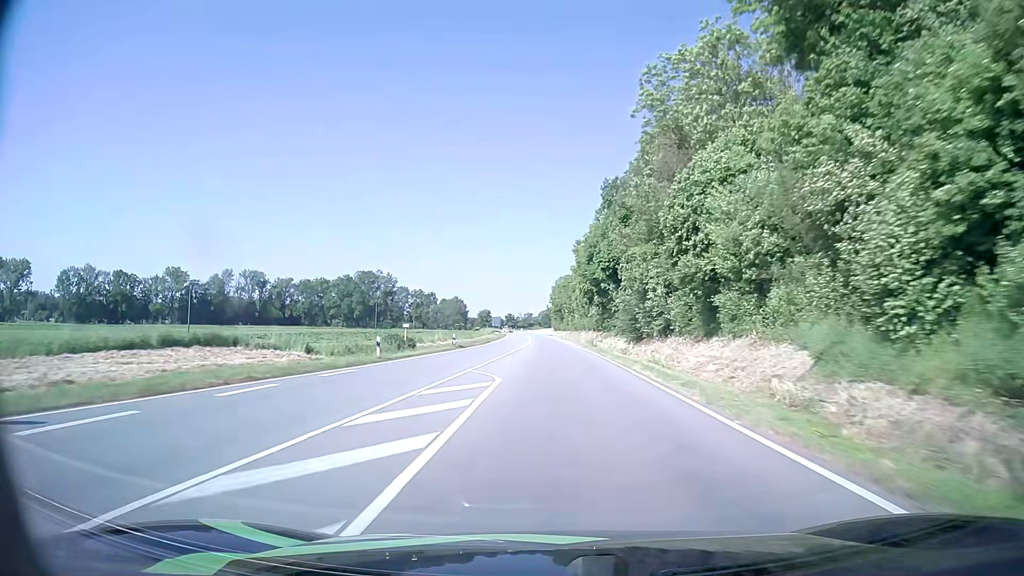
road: primary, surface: asphalt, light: Day
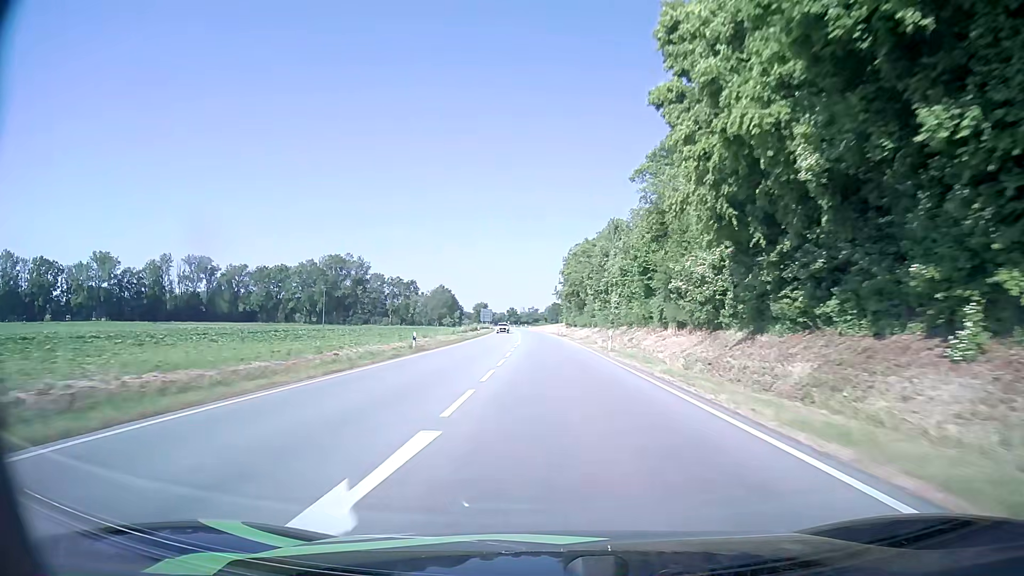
(-0.3, +63.9) m; -1°
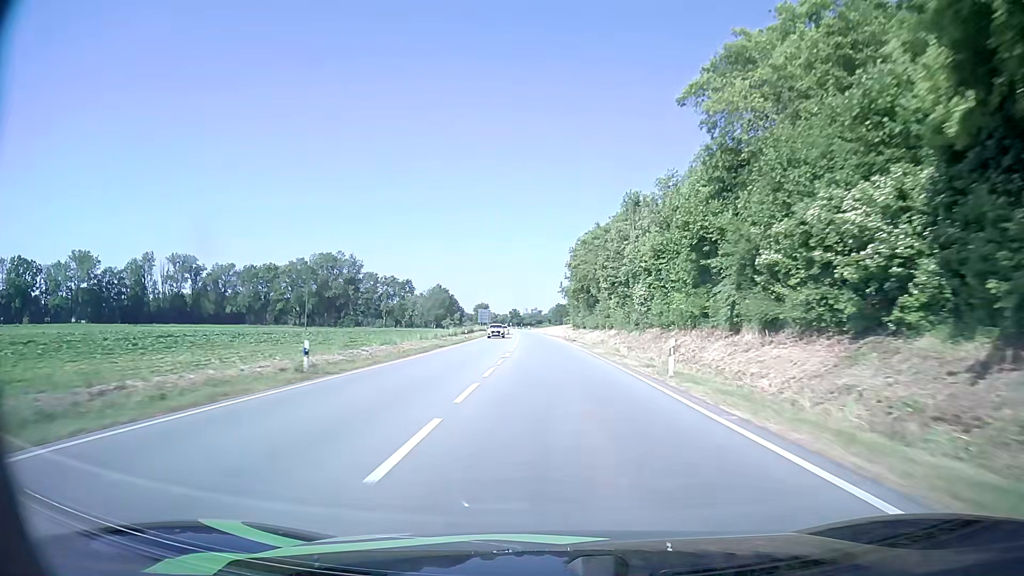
(0.0, +16.2) m; 0°
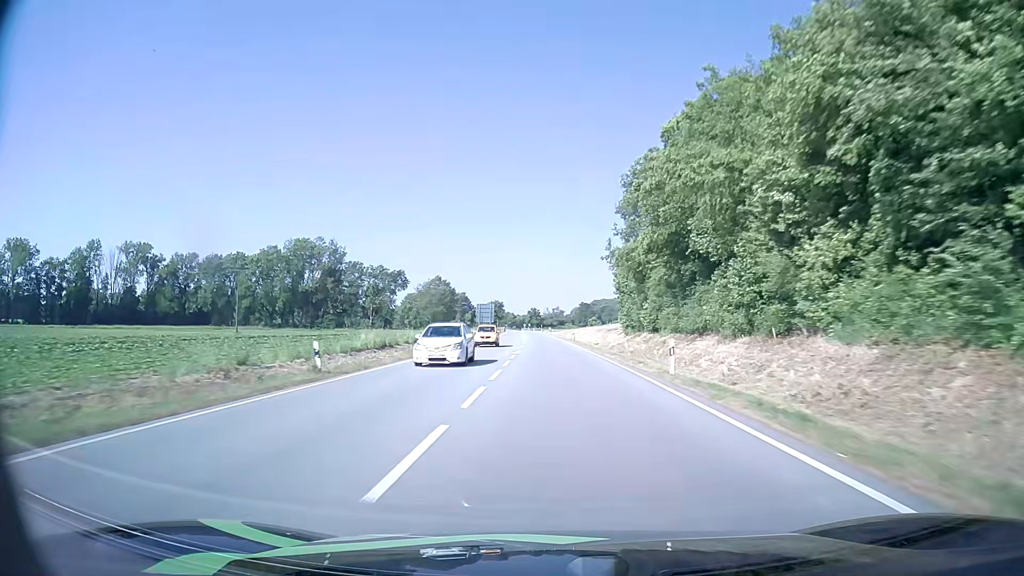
(-0.8, +48.5) m; -2°
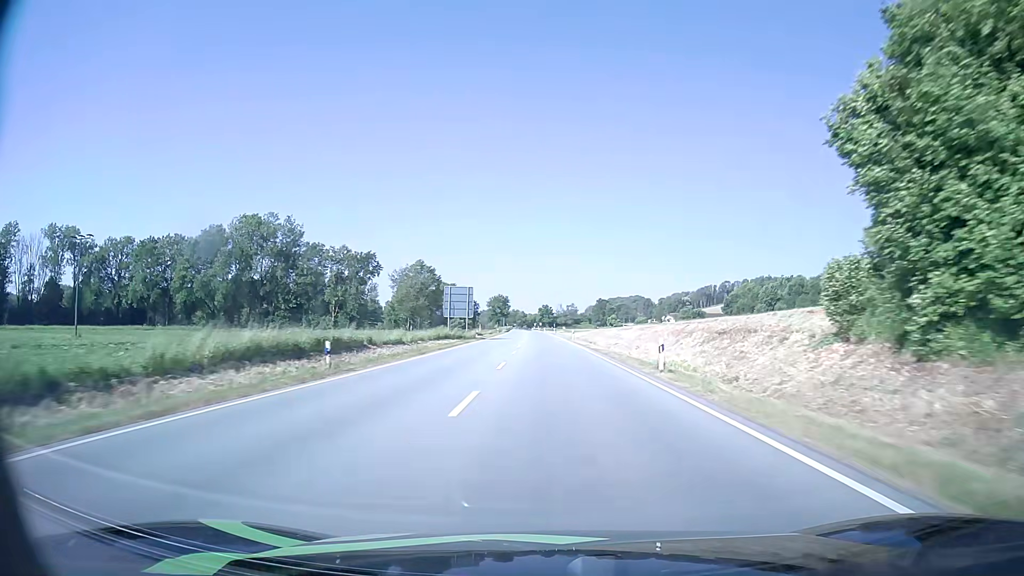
(-0.4, +48.5) m; -1°
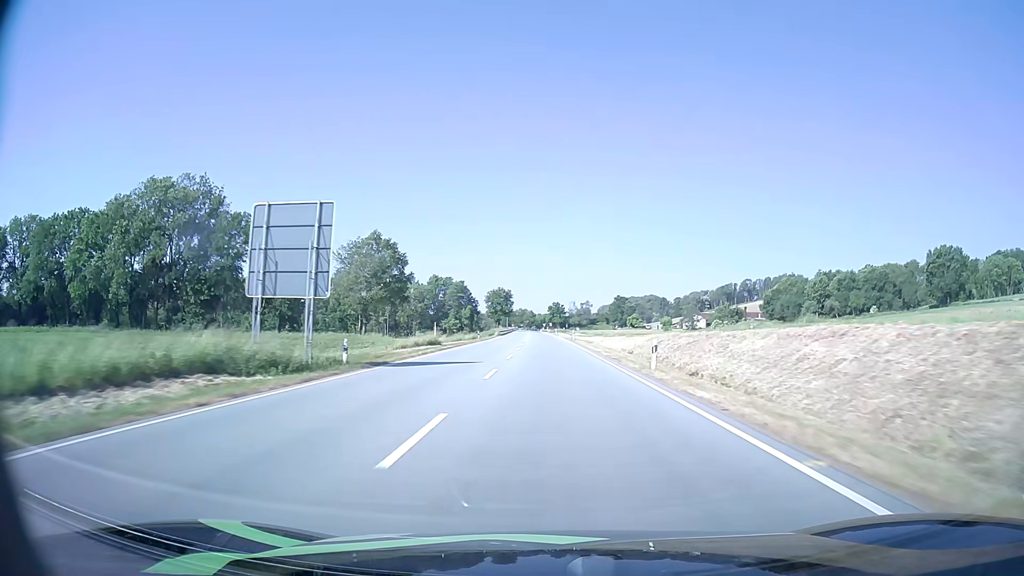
(-0.4, +48.6) m; -1°
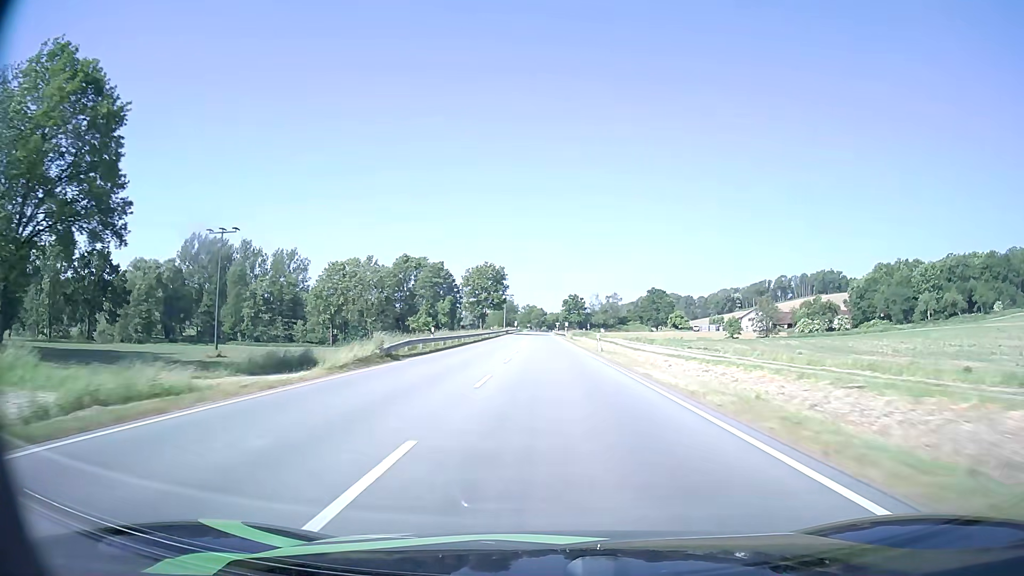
(-0.8, +81.1) m; -1°
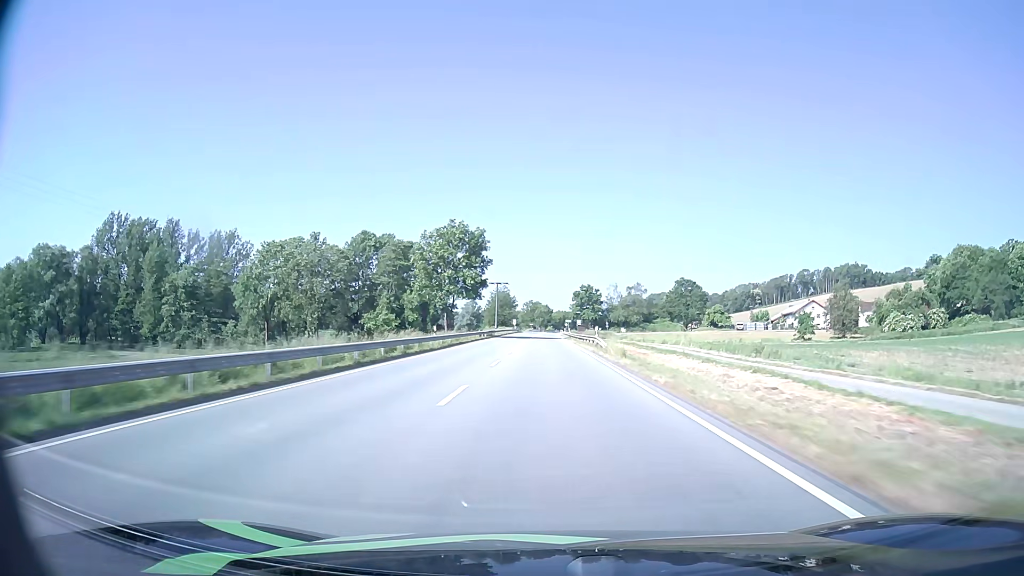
(-0.1, +48.7) m; 0°
(0, +10) (0, +20) (0, +30) (0, +40) (0, +50) (0, +60) (0, +70) (0, +80) (0, +90) (0, +100) m
